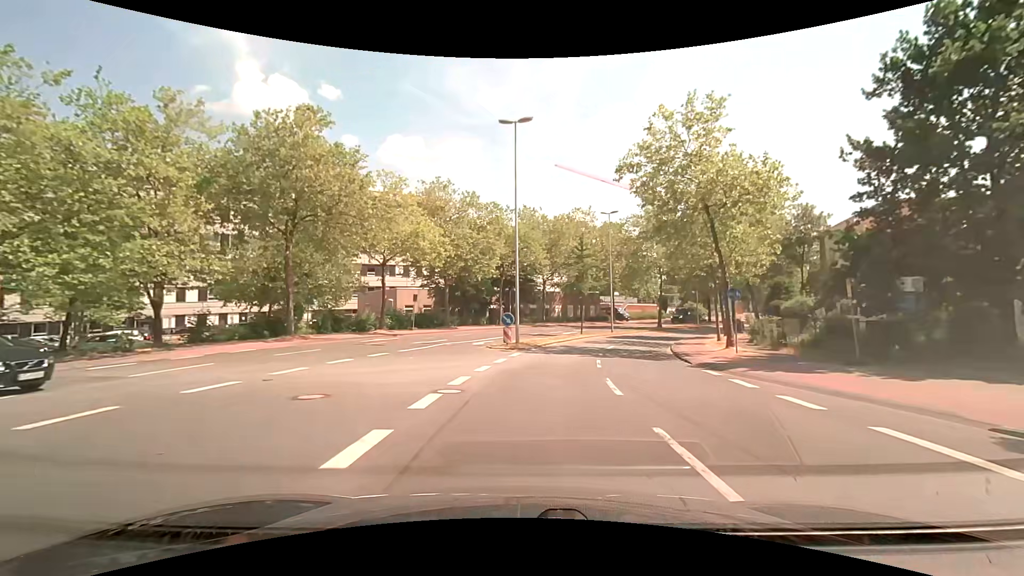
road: unclassified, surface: asphalt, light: Day
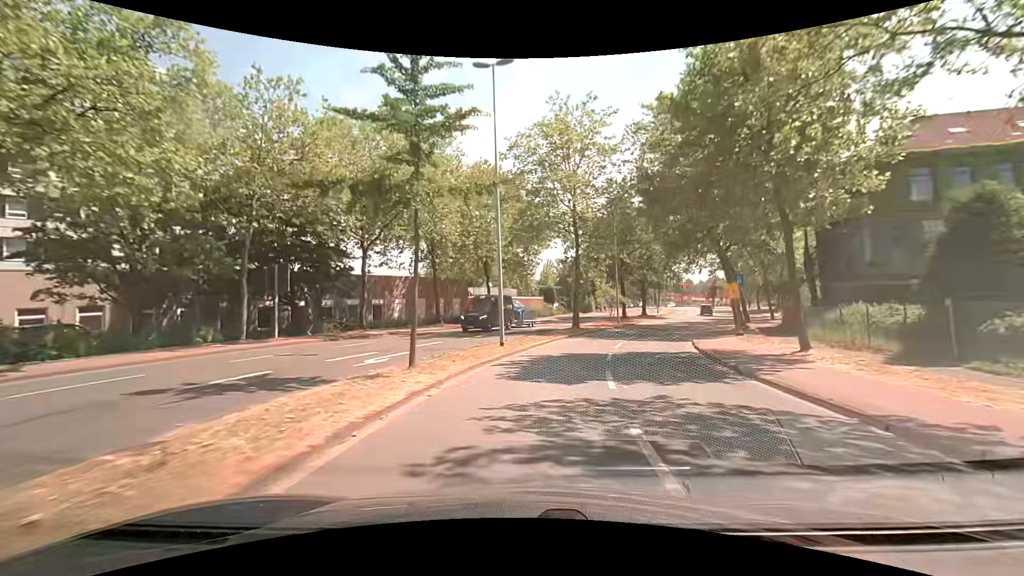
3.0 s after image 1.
(+3.8, +30.6) m; +15°
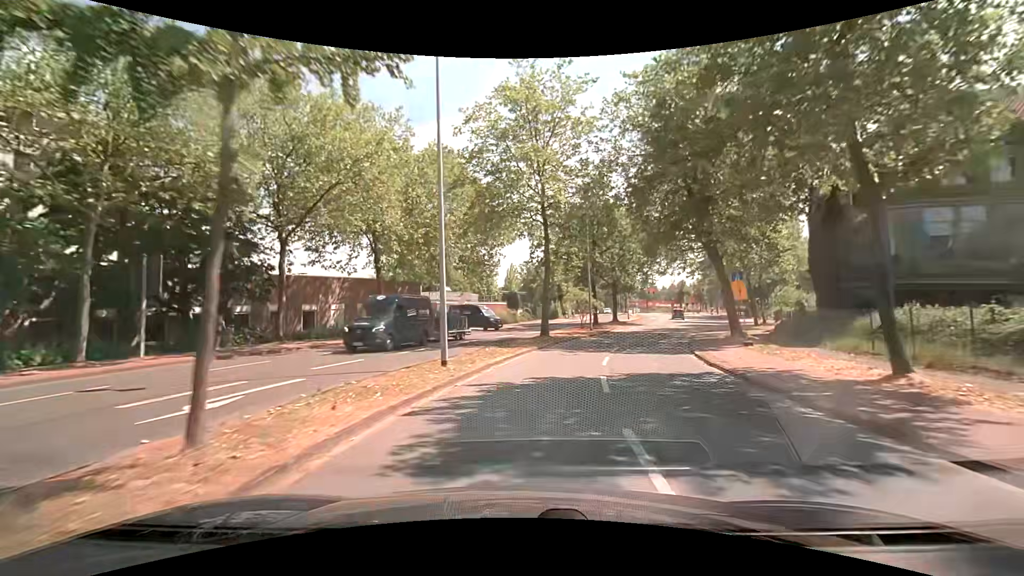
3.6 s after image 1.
(+0.3, +6.3) m; +4°
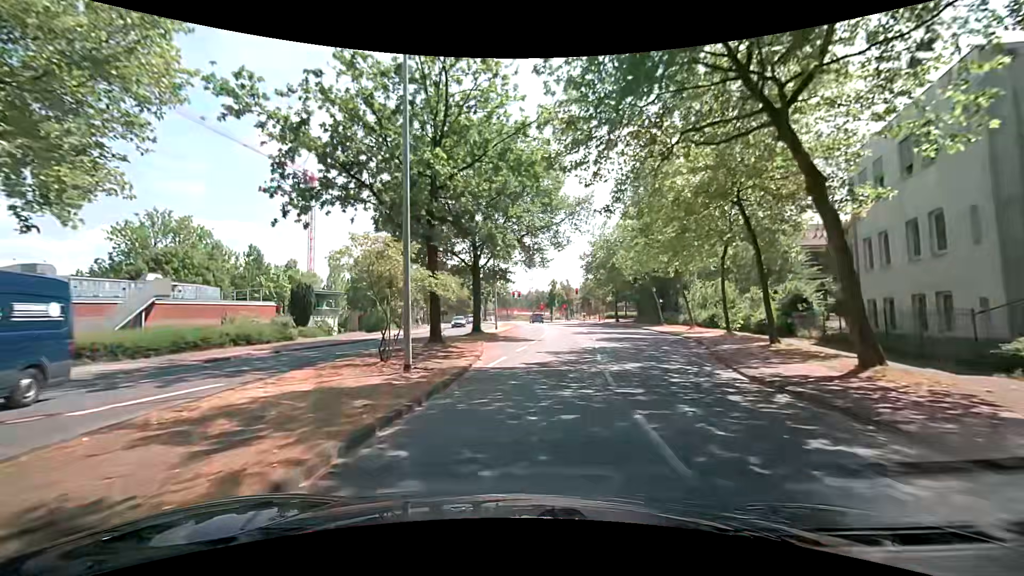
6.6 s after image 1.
(+4.3, +29.7) m; +15°
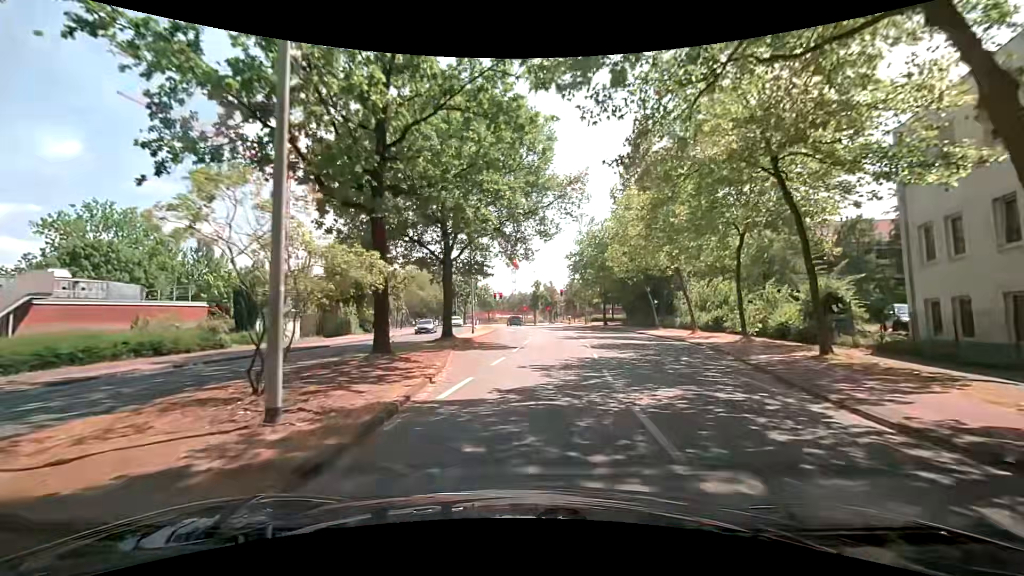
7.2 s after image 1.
(+0.2, +5.5) m; +2°
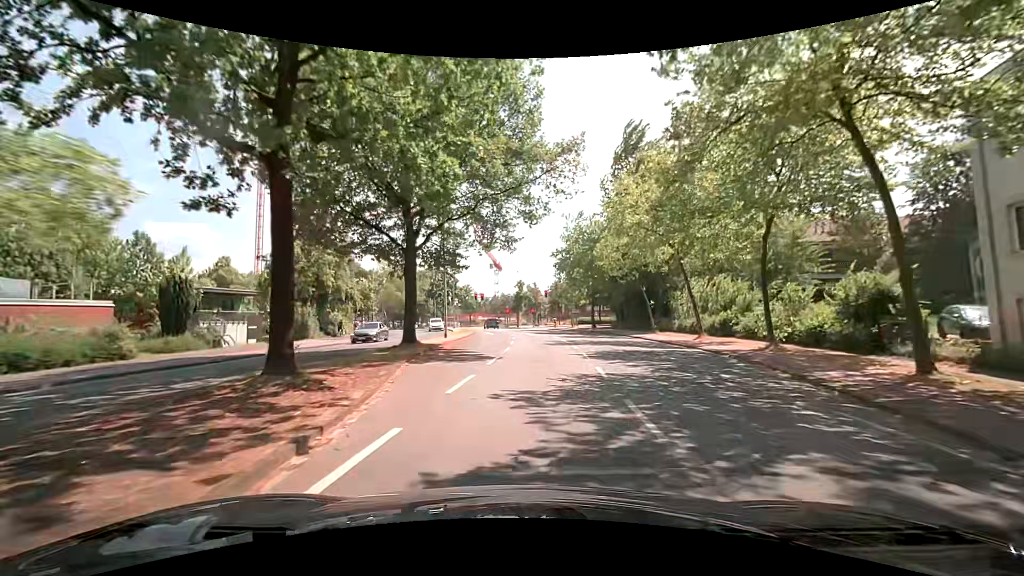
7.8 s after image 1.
(+0.1, +5.4) m; +3°
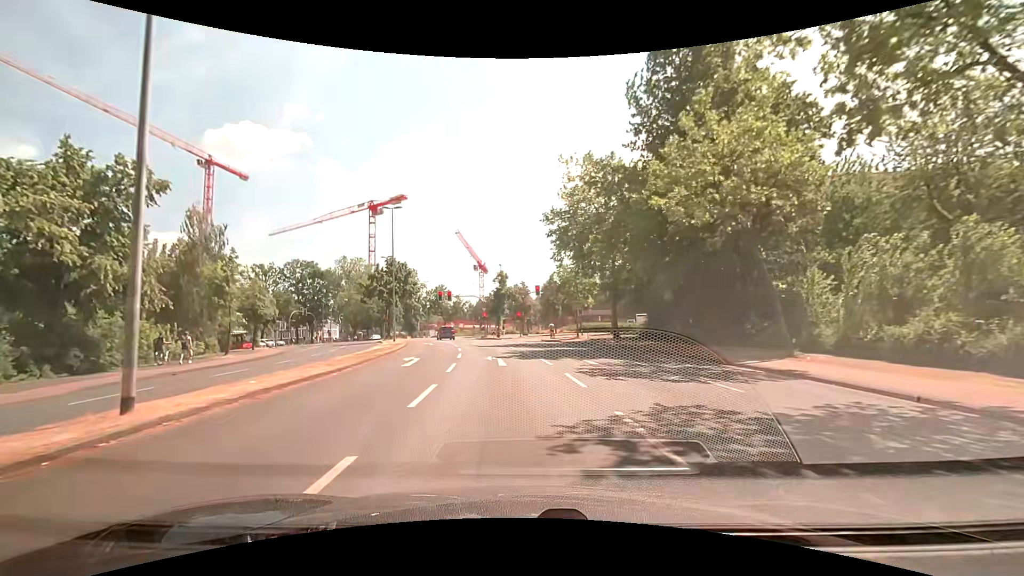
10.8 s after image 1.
(+1.1, +25.4) m; +1°
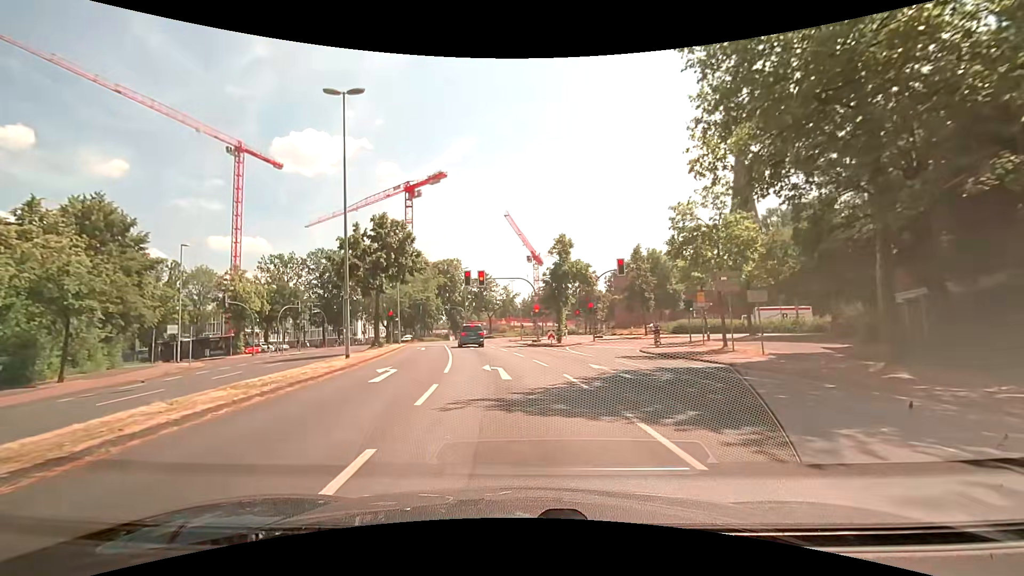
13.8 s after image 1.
(-1.3, +24.0) m; -7°
